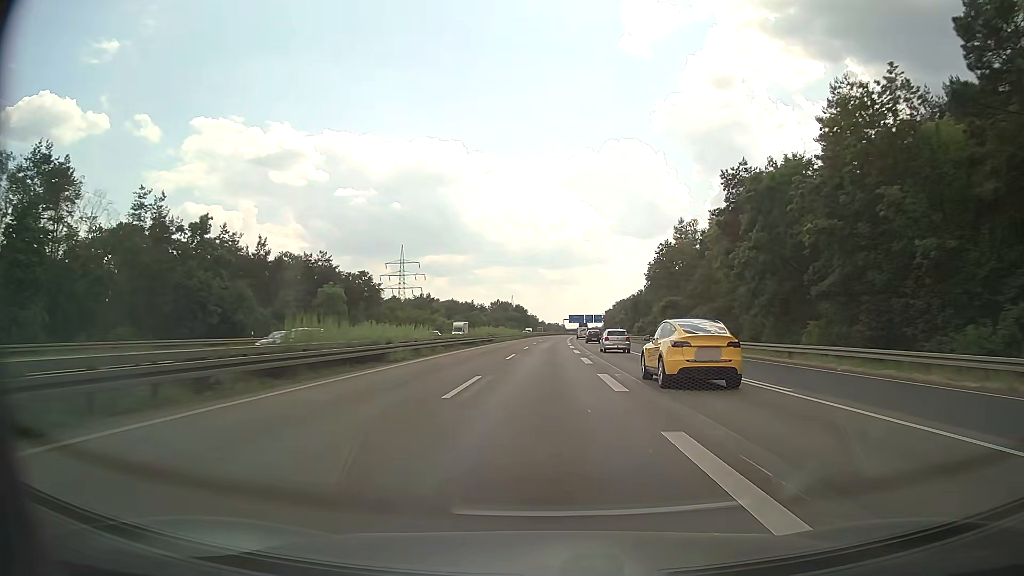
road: motorway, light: Day
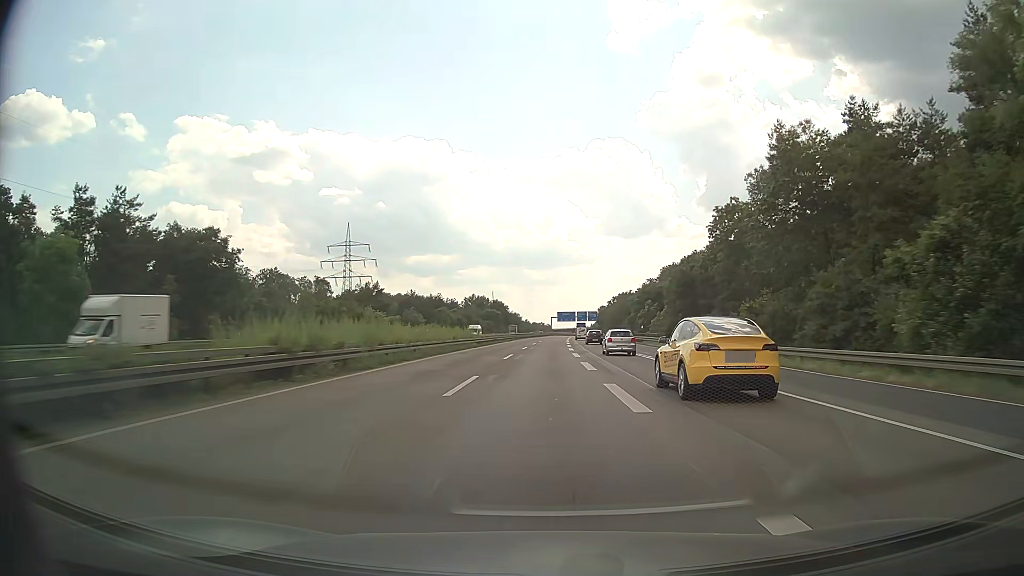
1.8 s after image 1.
(+0.6, +54.2) m; +1°
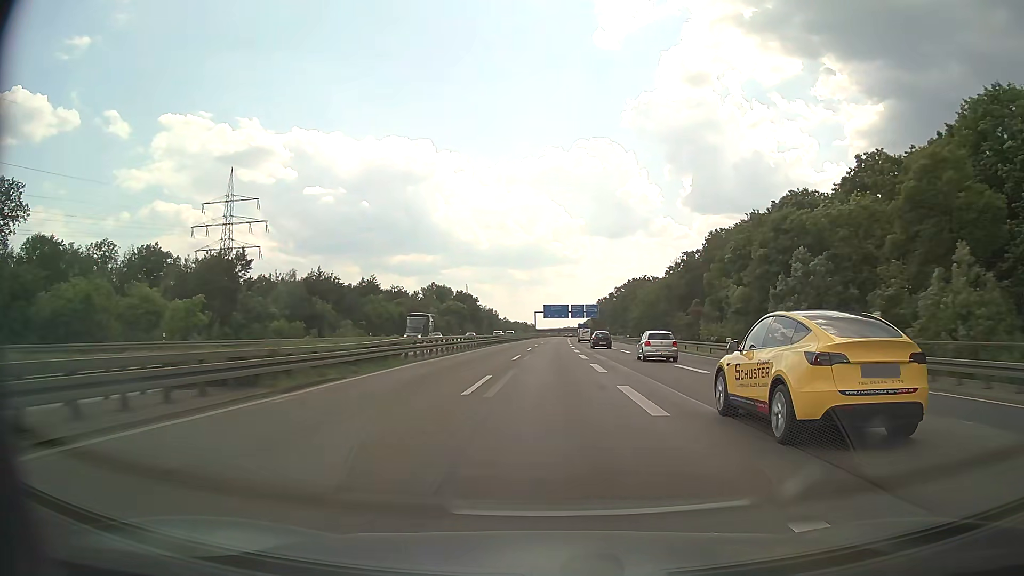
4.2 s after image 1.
(+0.6, +72.4) m; +1°
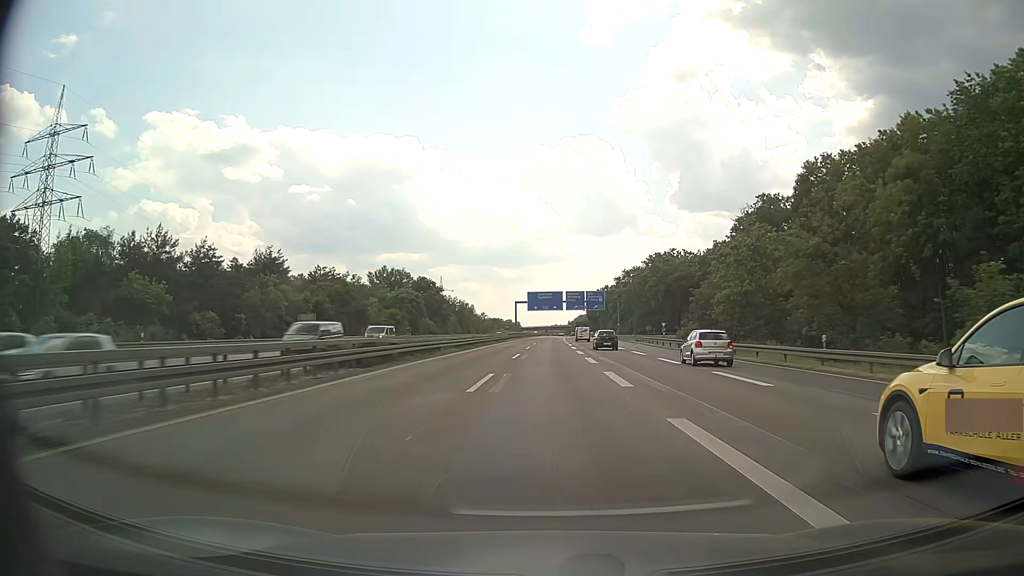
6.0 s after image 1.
(+0.4, +54.4) m; +1°
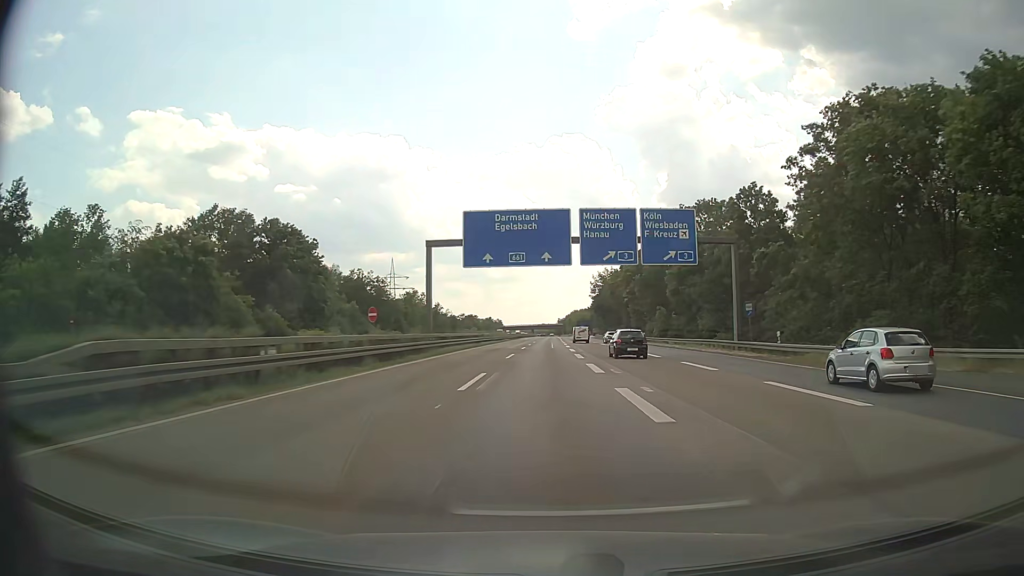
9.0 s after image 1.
(+1.3, +90.8) m; +1°
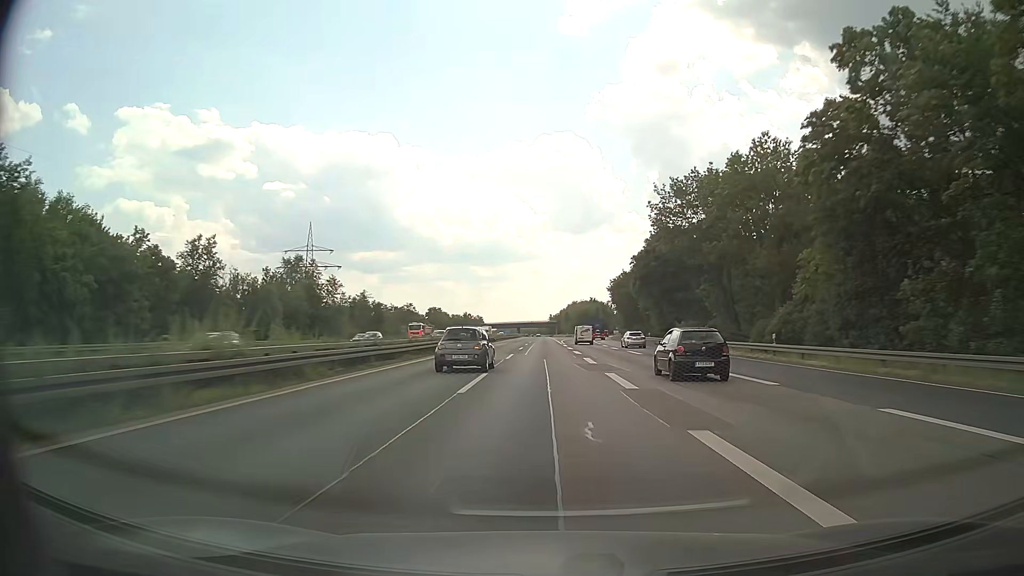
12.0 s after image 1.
(+0.3, +91.3) m; +1°
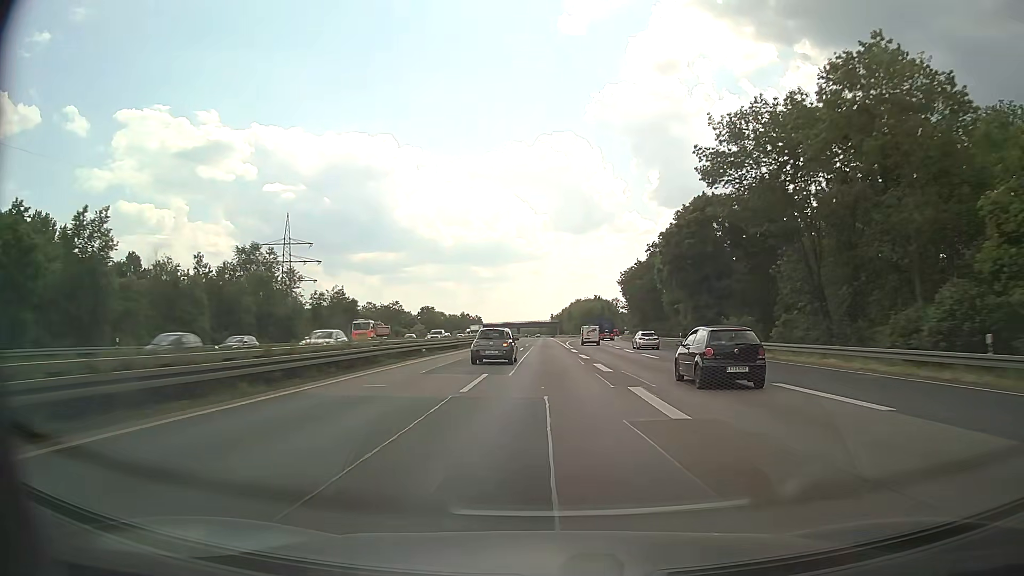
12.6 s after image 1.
(0.0, +18.3) m; 0°
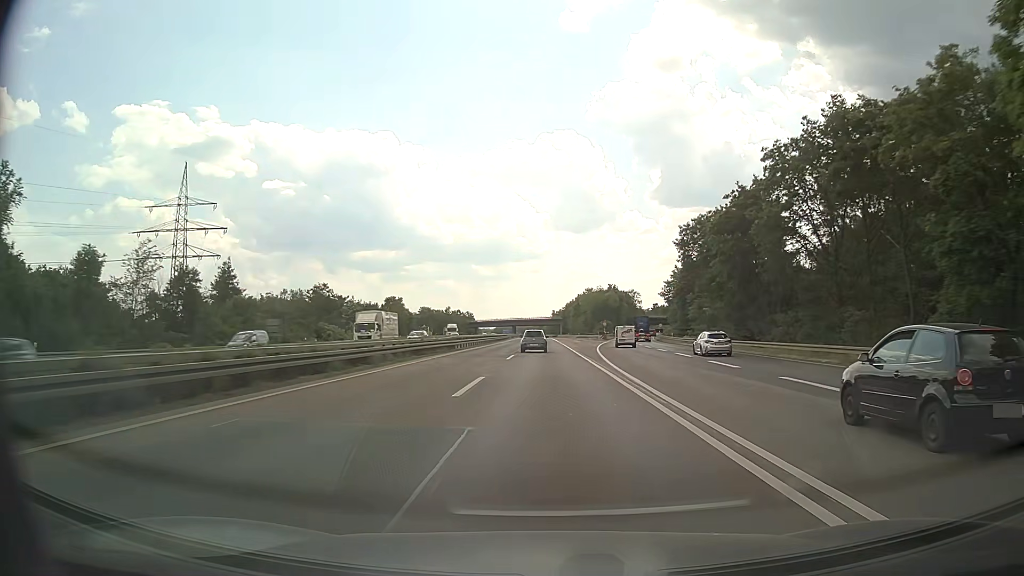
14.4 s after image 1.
(-0.1, +55.1) m; 0°
(0, +10) (0, +20) (0, +30) (0, +40) (0, +50) (0, +60) (0, +70) (+1, +80) (+1, +90) (+1, +100) m
